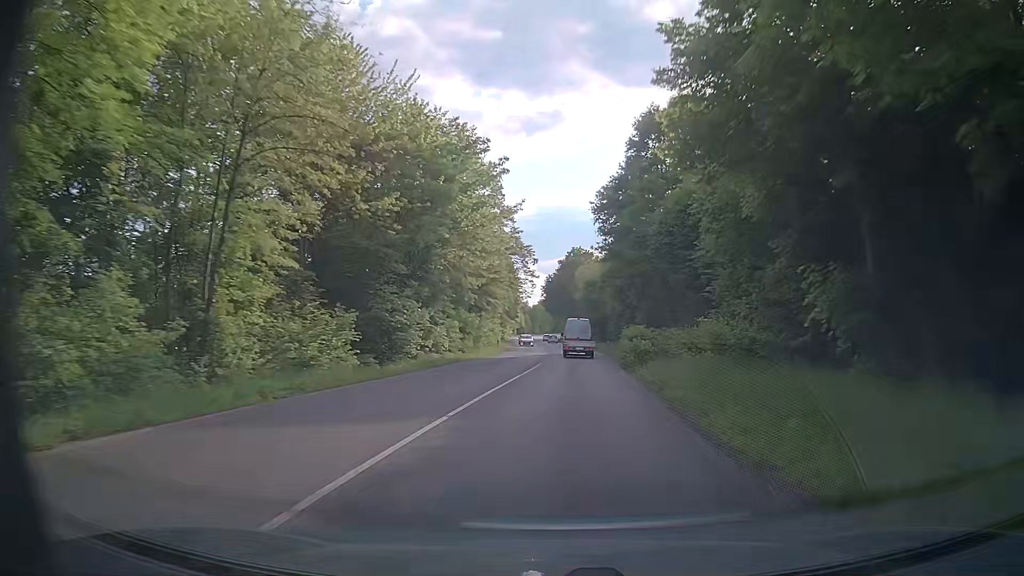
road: secondary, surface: asphalt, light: Day
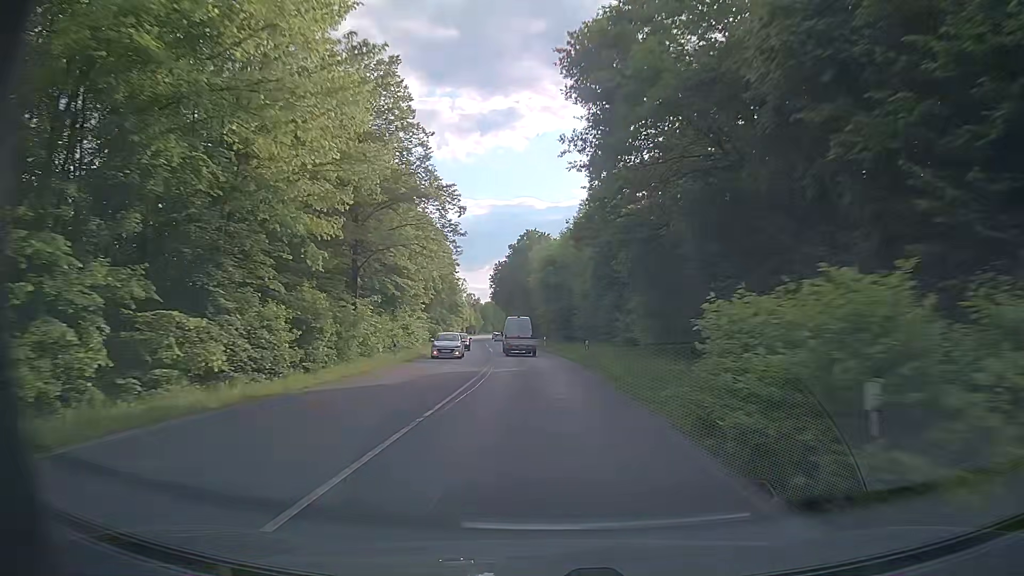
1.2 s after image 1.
(+1.0, +24.3) m; +5°
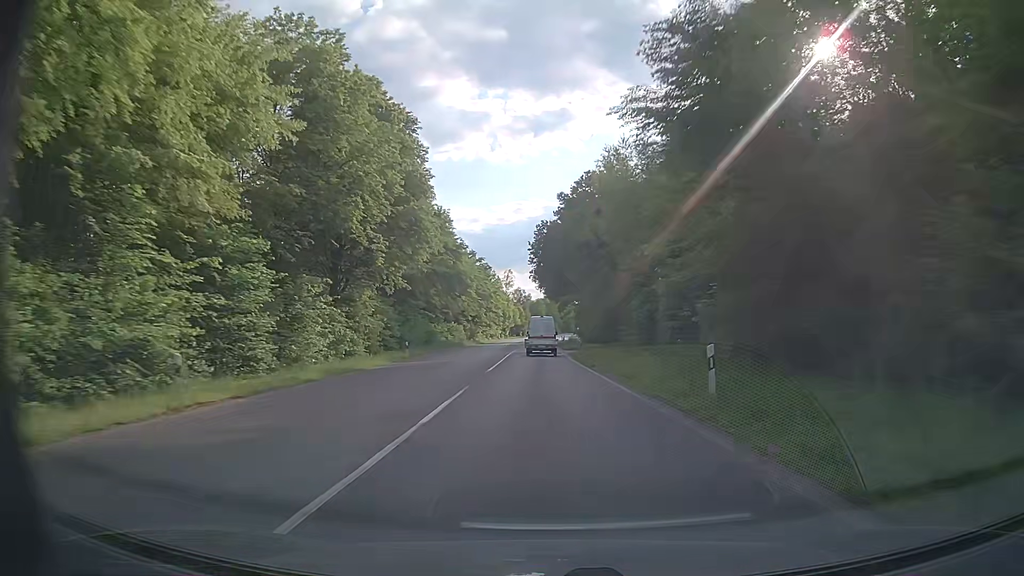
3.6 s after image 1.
(-2.0, +49.0) m; -5°
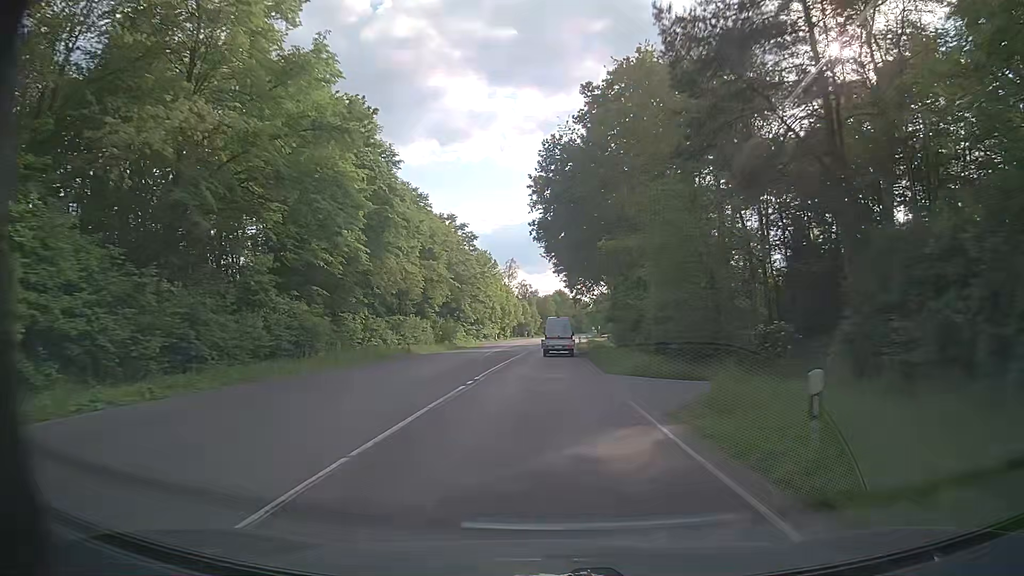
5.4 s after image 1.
(-0.4, +36.4) m; -1°
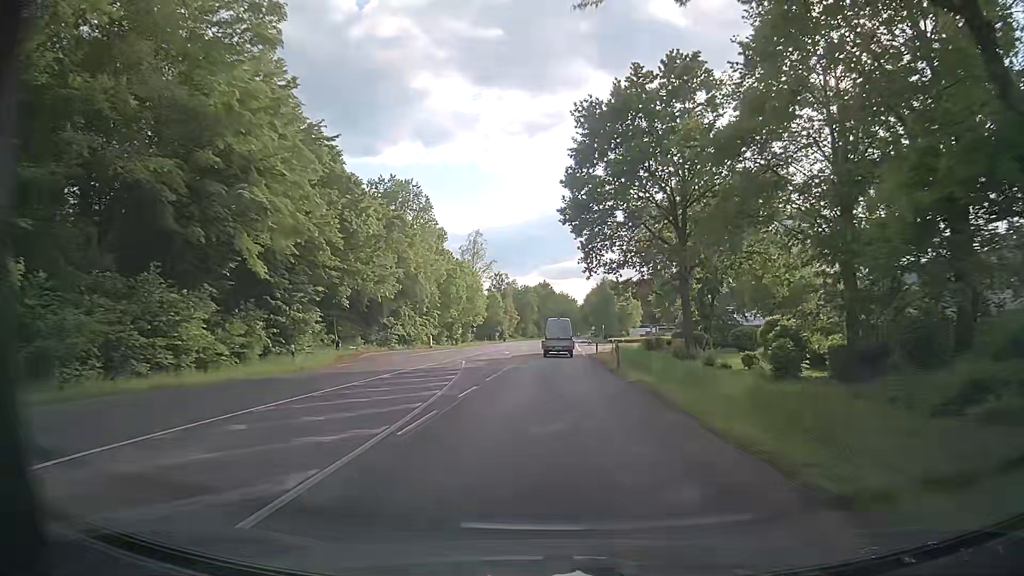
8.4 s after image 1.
(+0.6, +60.3) m; +2°
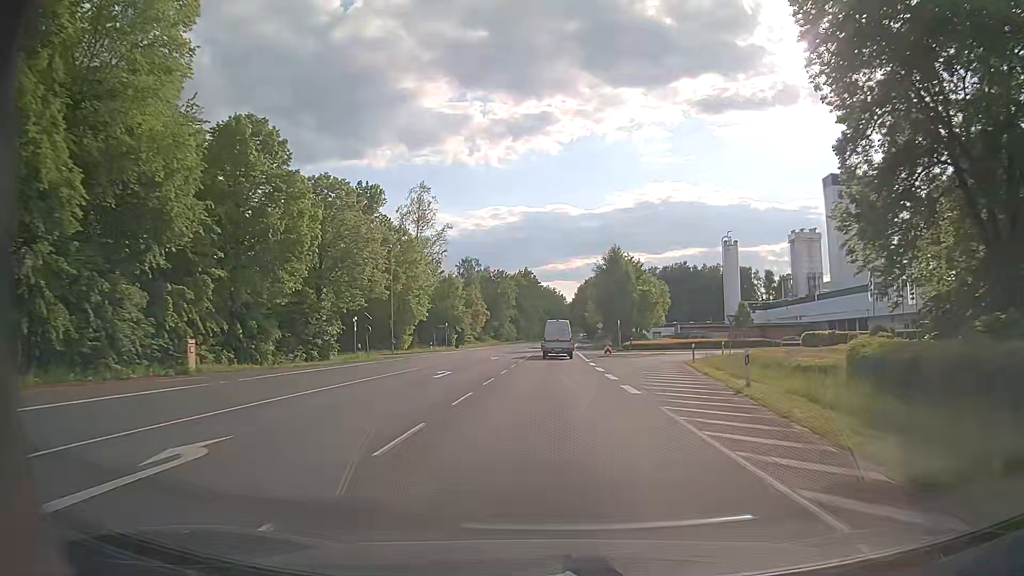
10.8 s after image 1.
(+0.2, +49.0) m; +1°
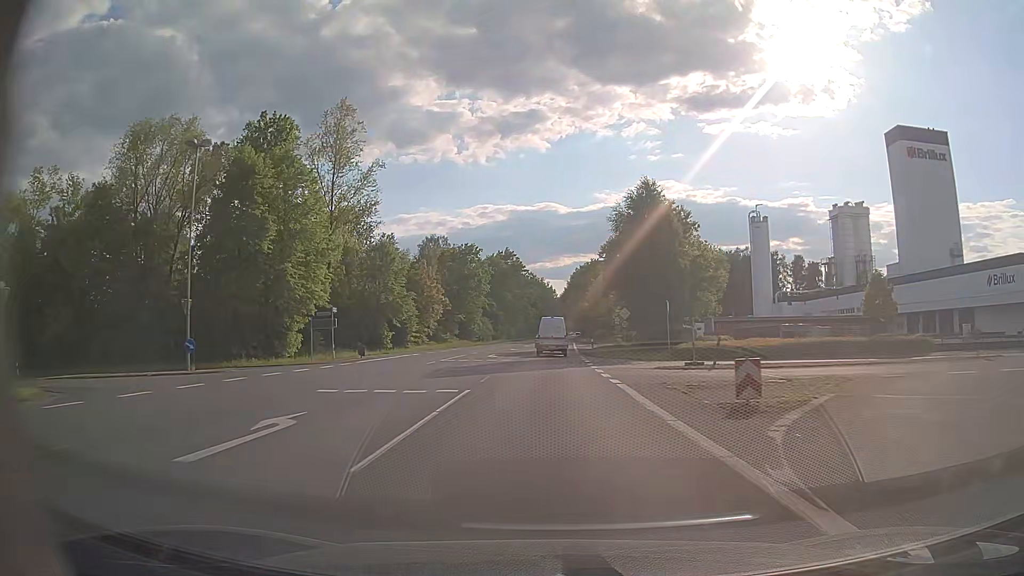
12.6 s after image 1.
(+0.3, +36.7) m; +1°
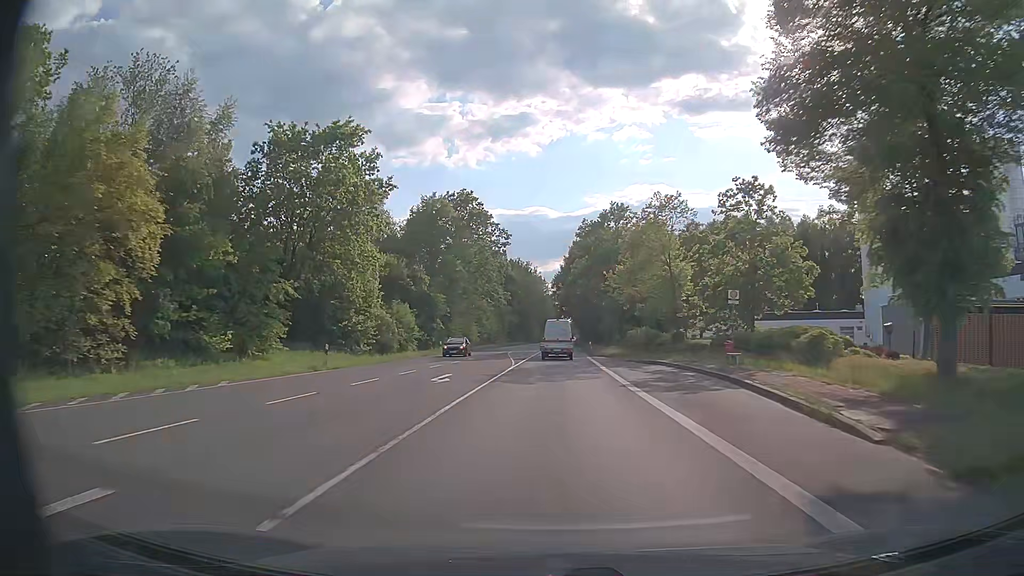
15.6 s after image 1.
(+0.7, +60.8) m; +1°
(0, +10) (0, +20) (0, +30) (0, +40) (0, +50) (+1, +60) (+1, +70) (+1, +80) (+1, +90) (+2, +100) m
